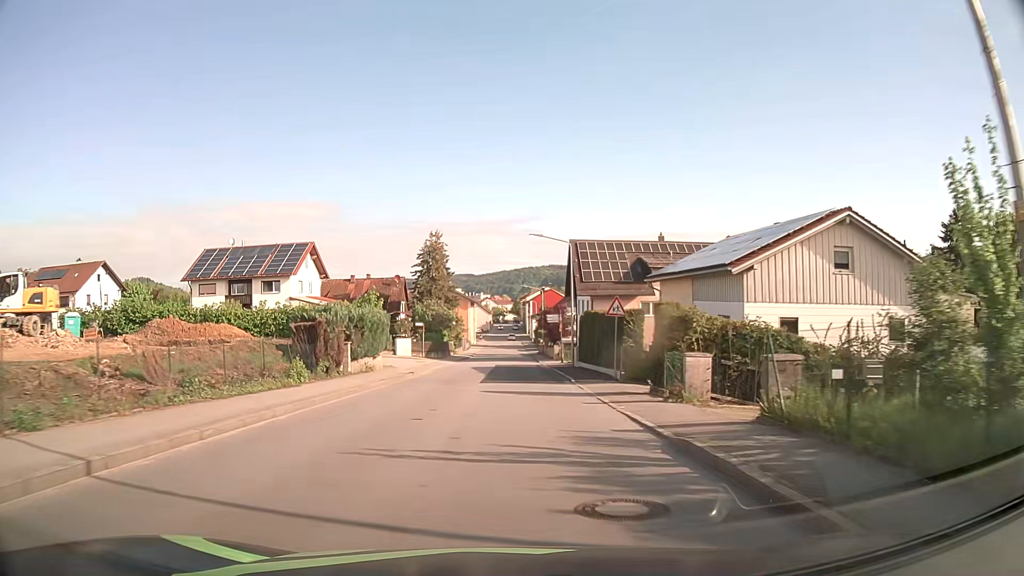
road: tertiary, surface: asphalt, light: Day
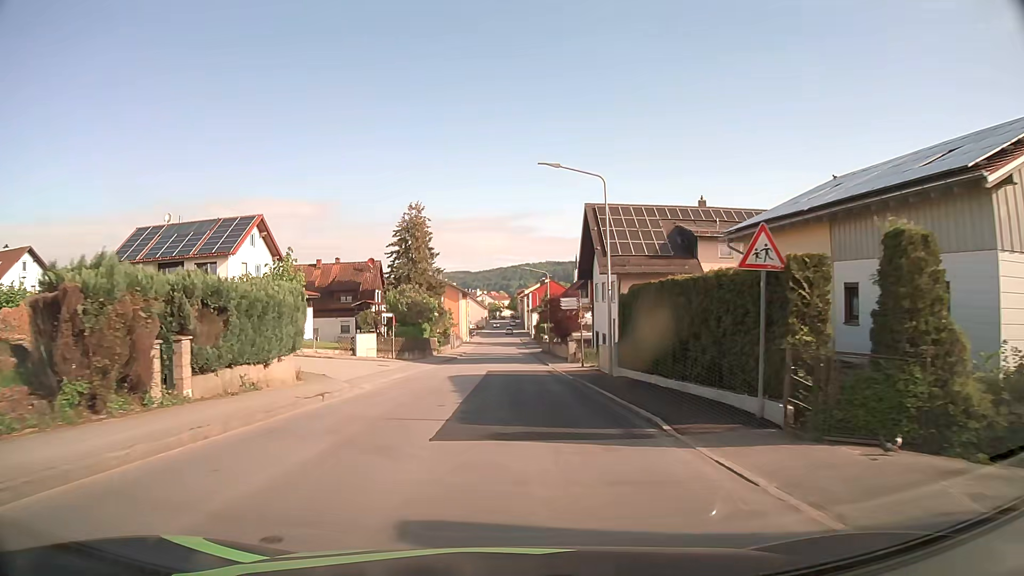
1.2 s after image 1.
(0.0, +14.9) m; 0°
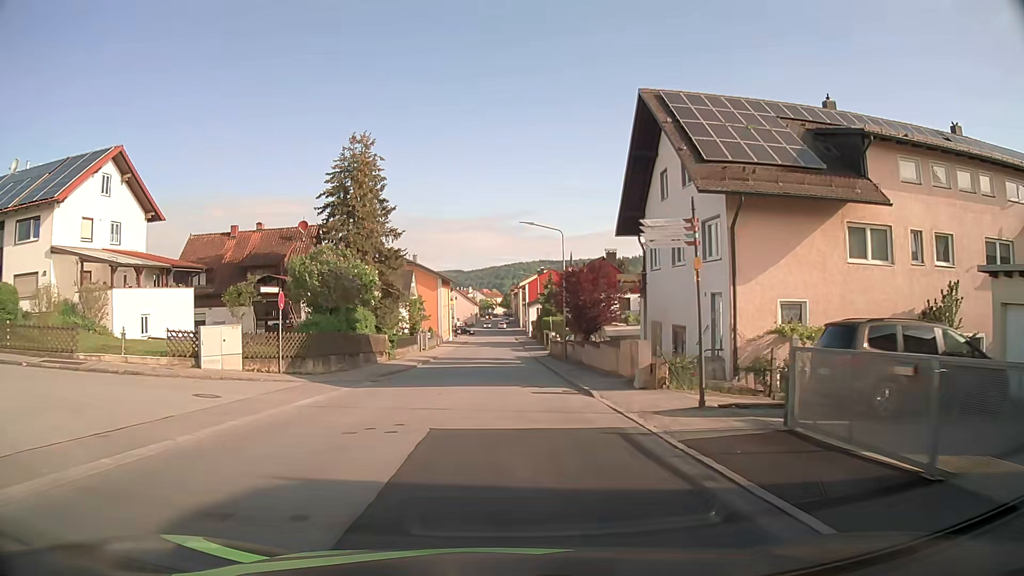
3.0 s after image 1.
(+0.1, +22.4) m; +1°
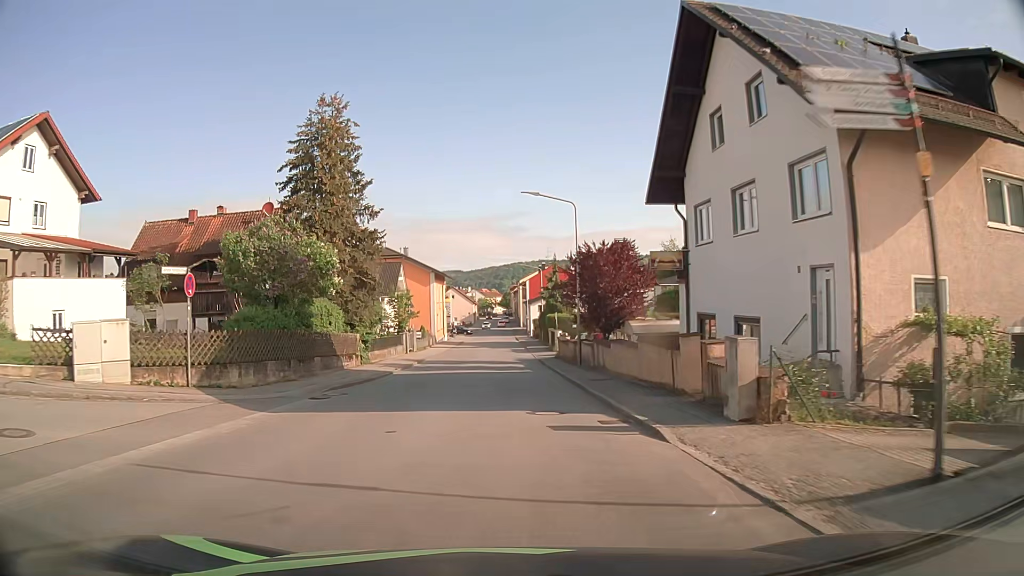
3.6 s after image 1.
(0.0, +7.5) m; 0°
